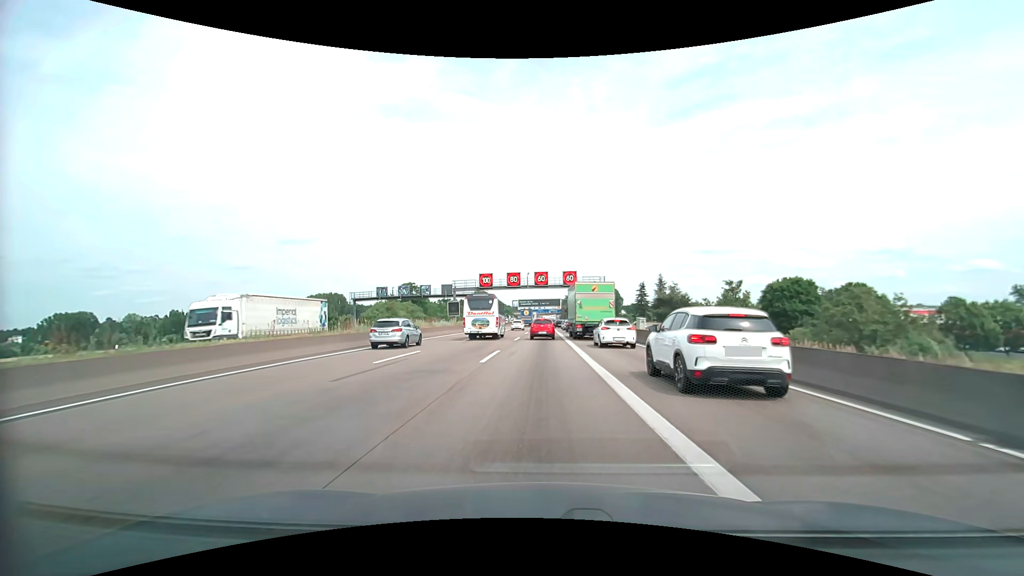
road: motorway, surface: asphalt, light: Day
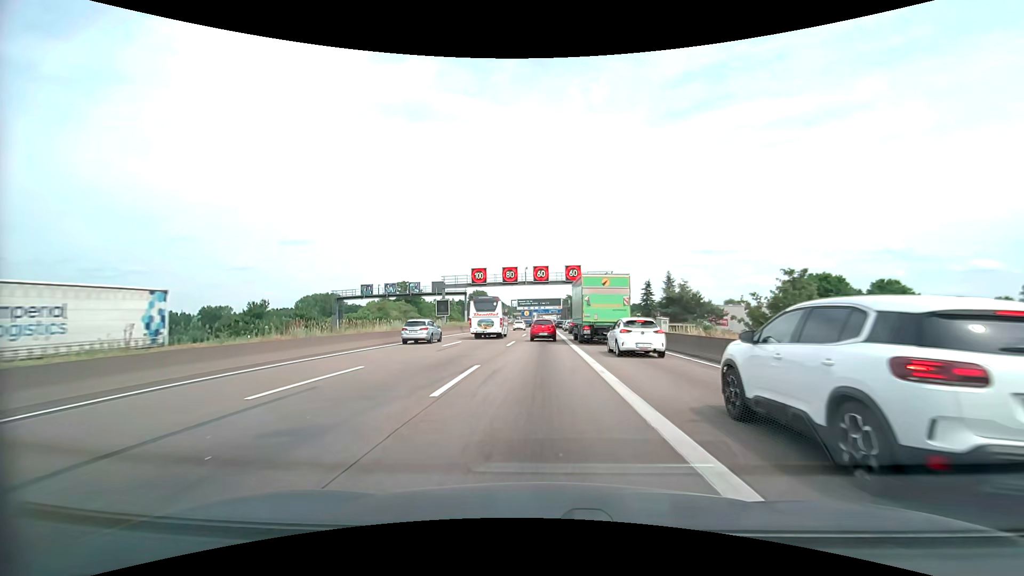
(0.0, +7.0) m; 0°
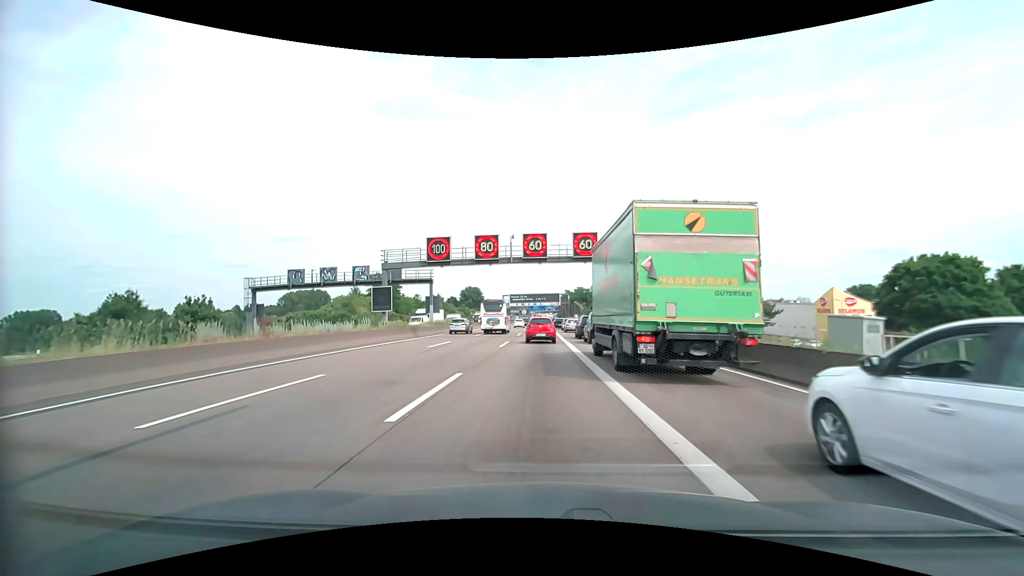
(0.0, +20.2) m; 0°
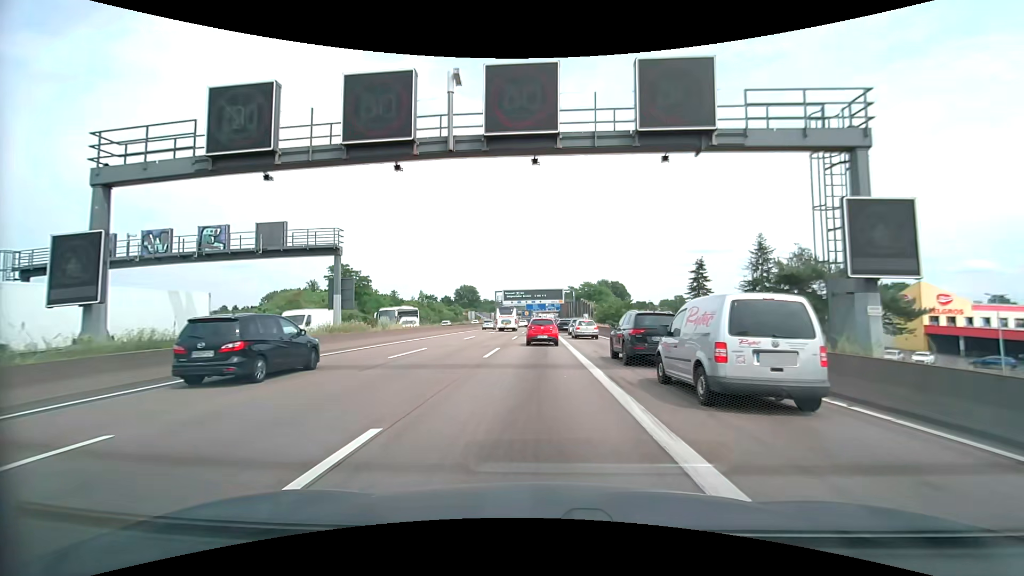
(-0.1, +24.1) m; 0°
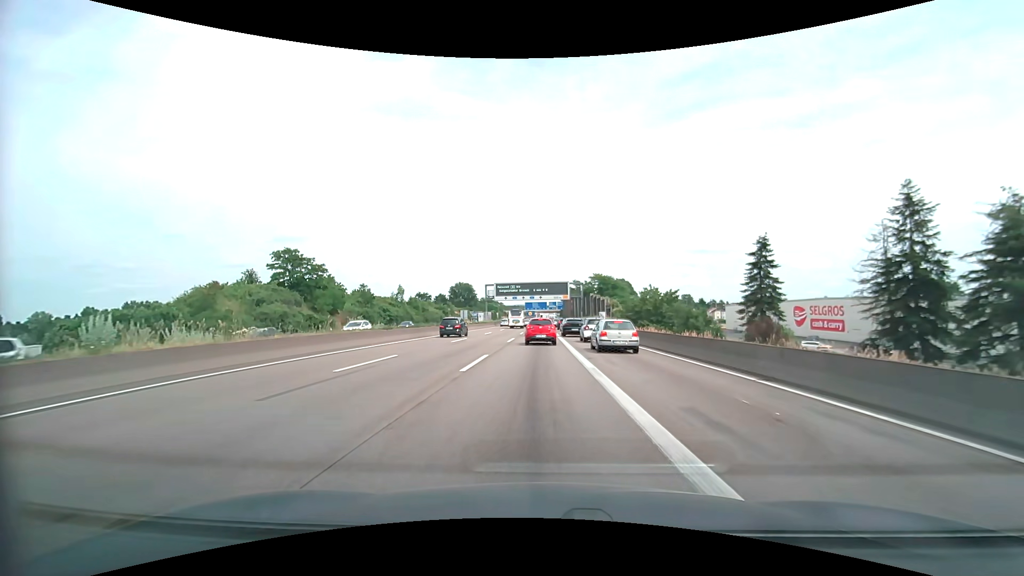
(+0.1, +22.9) m; 0°
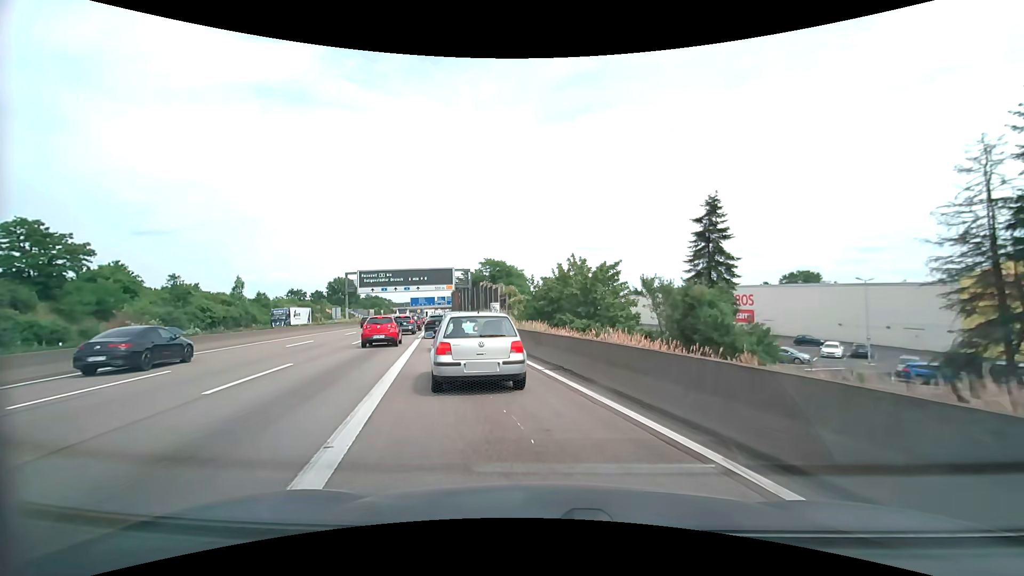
(+1.9, +20.5) m; +13°
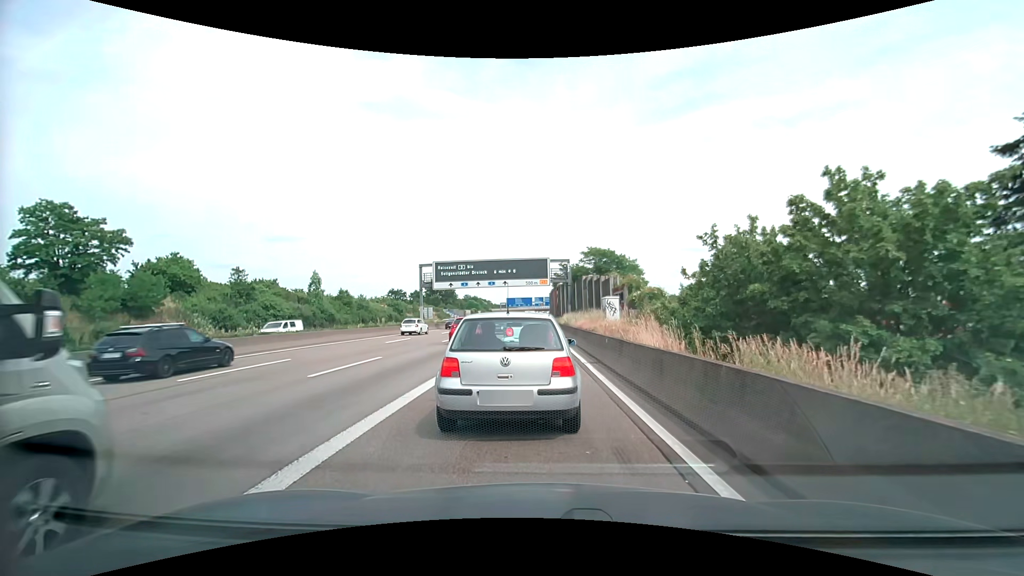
(-2.0, +15.9) m; -12°
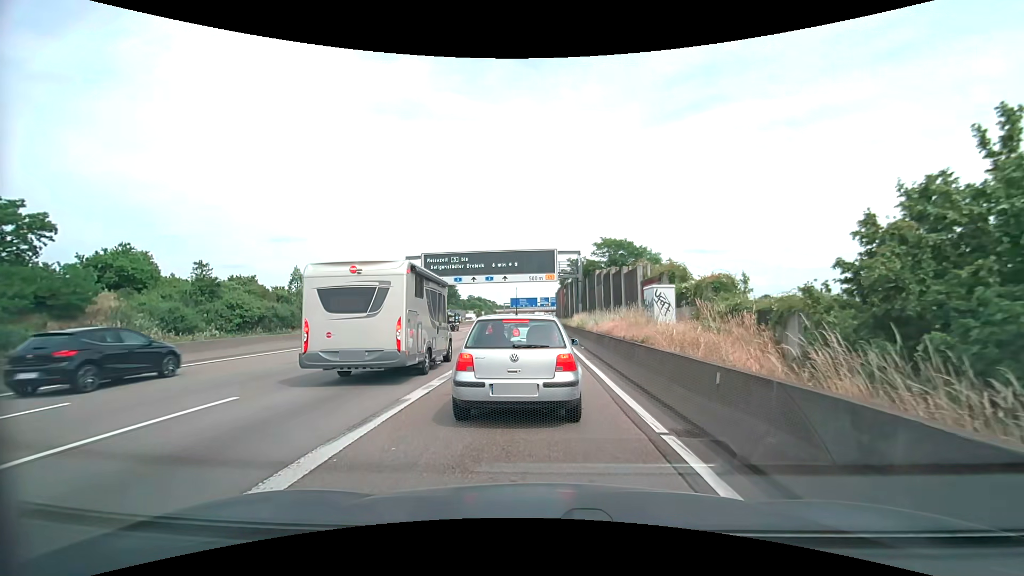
(0.0, +9.2) m; 0°
